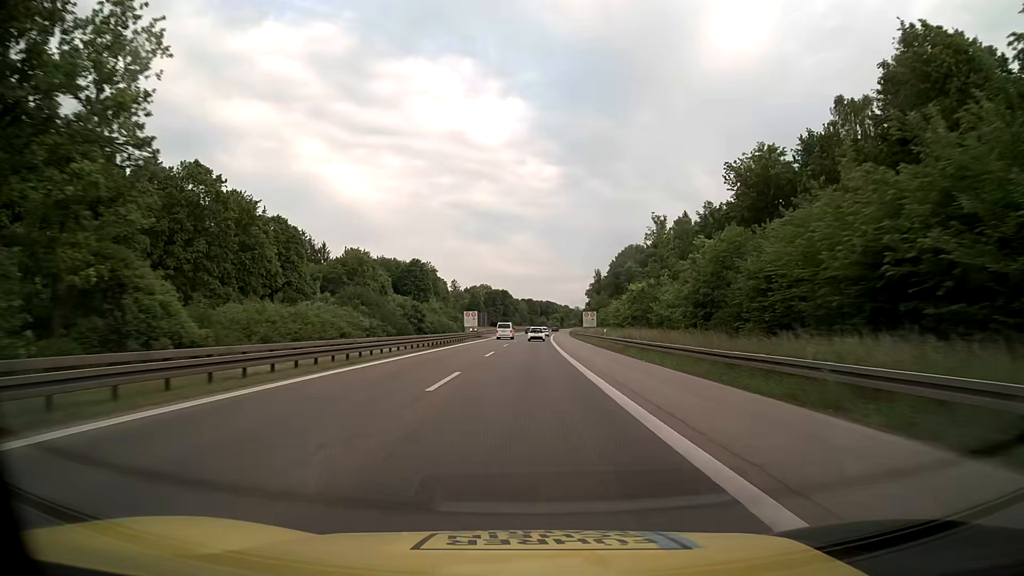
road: motorway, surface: asphalt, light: Day
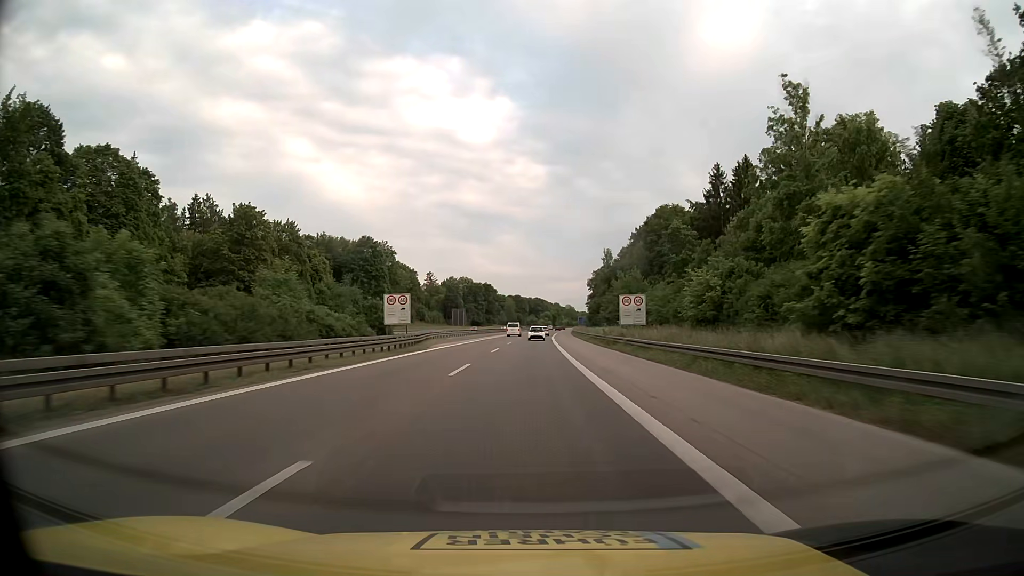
(+0.5, +50.2) m; +1°
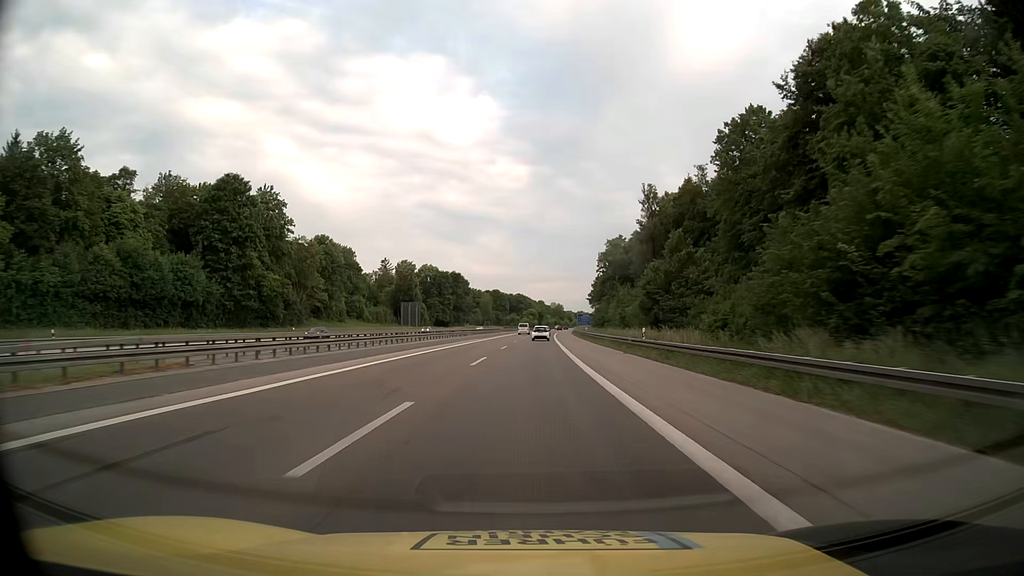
(+0.9, +67.0) m; +2°
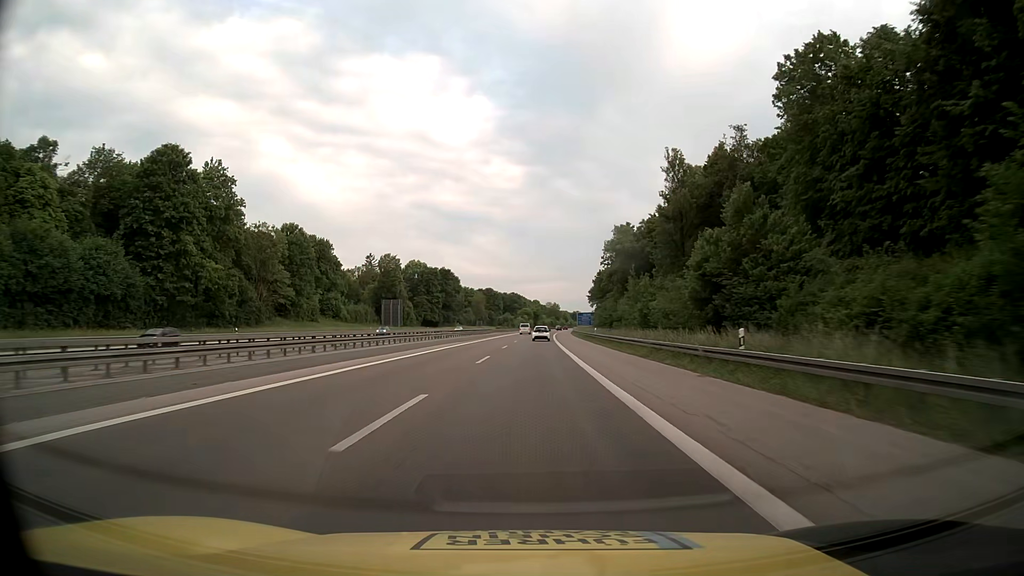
(0.0, +16.8) m; 0°
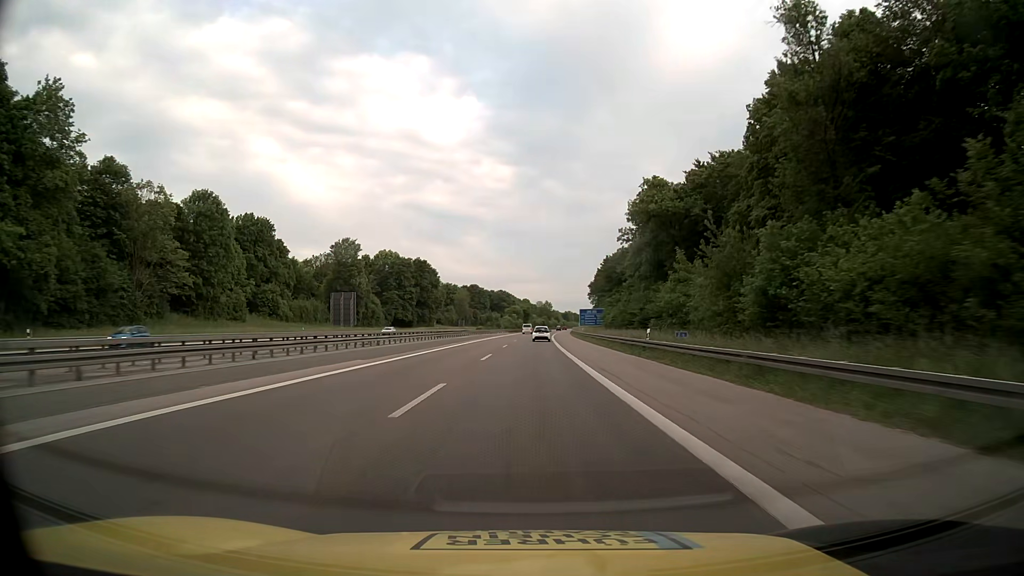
(+0.2, +33.4) m; +1°
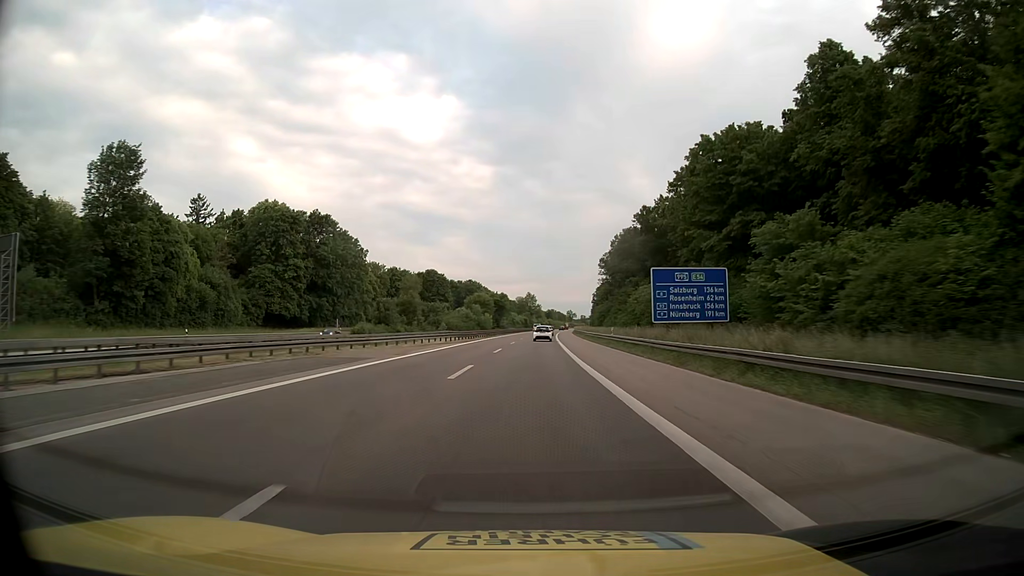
(+1.1, +83.0) m; +1°
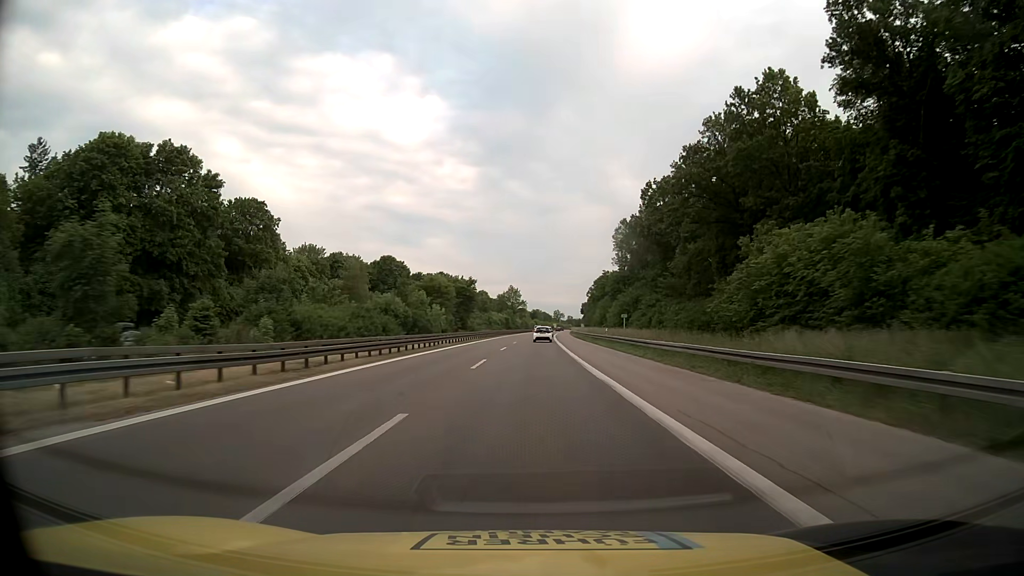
(+0.7, +49.4) m; +2°
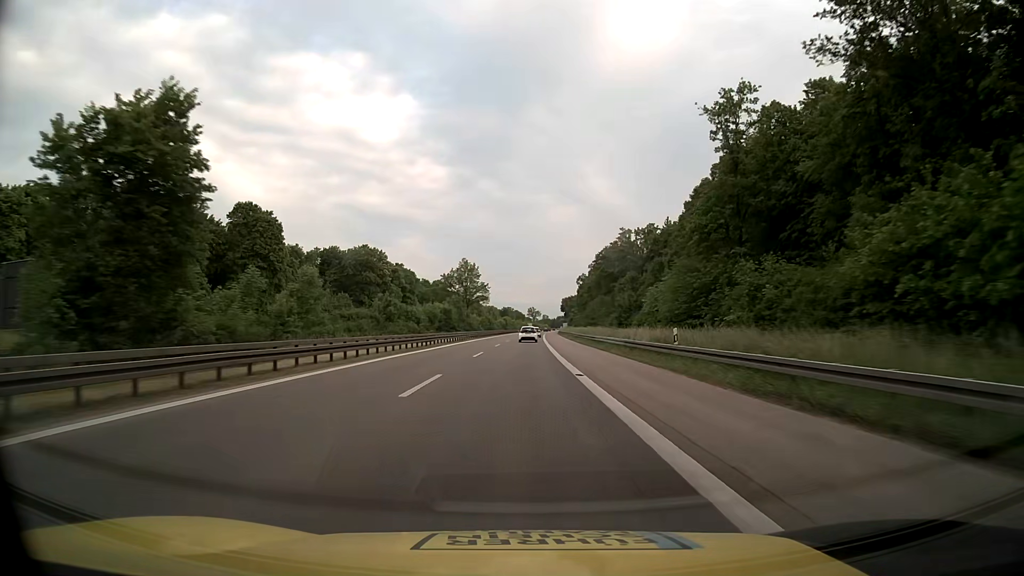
(+1.7, +82.0) m; +2°
(0, +10) (0, +20) (0, +30) (0, +40) (0, +50) (0, +60) (0, +70) (0, +80) (0, +90) (+1, +100) m
